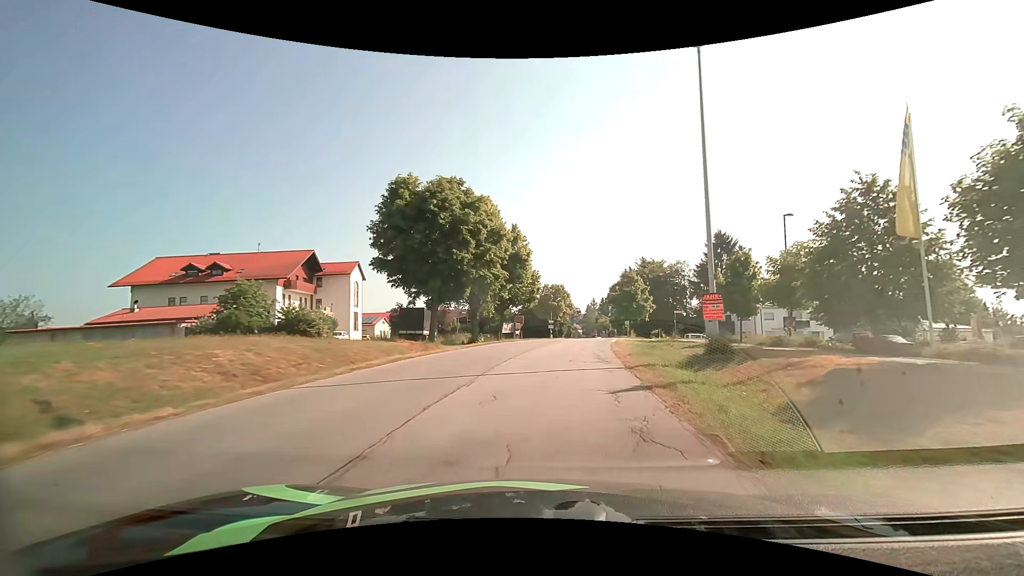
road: tertiary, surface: asphalt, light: Day
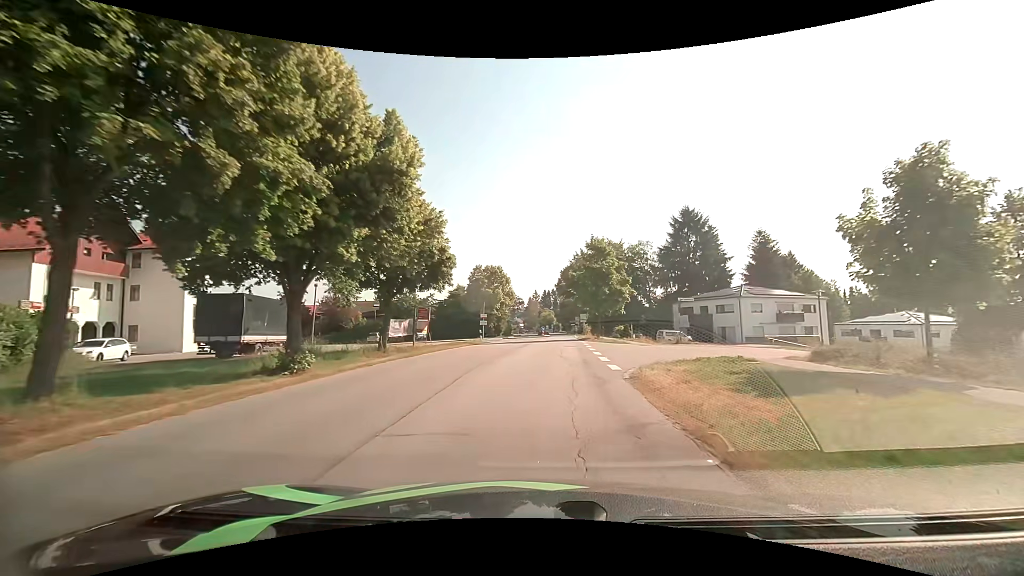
(+1.5, +21.7) m; +7°
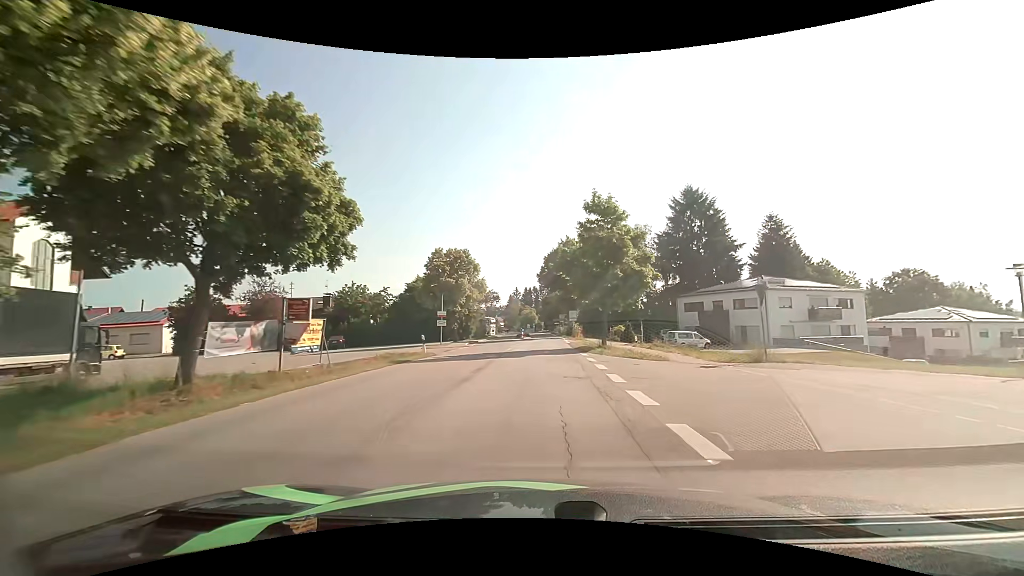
(+0.4, +14.3) m; +2°
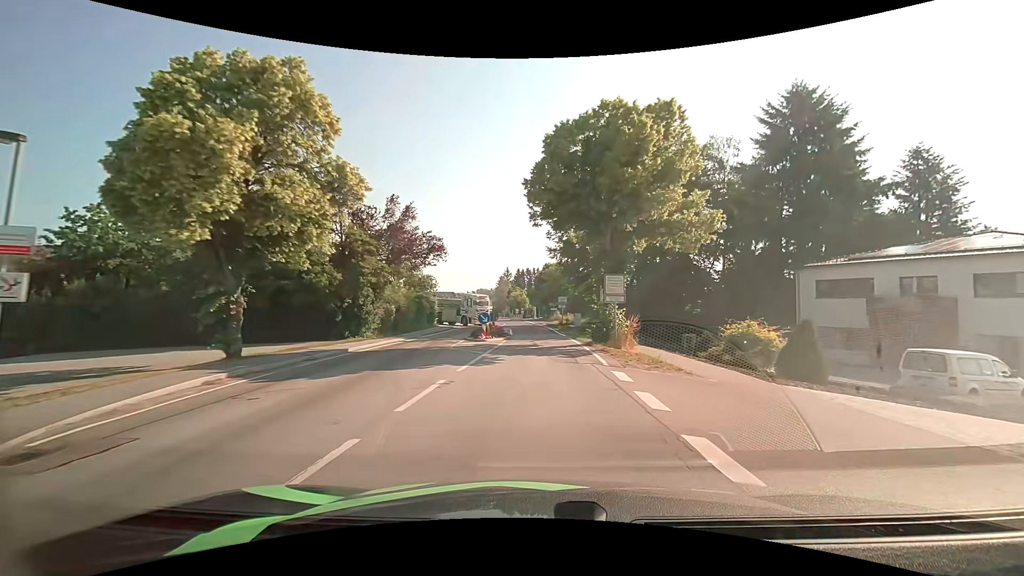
(+0.4, +33.5) m; +1°
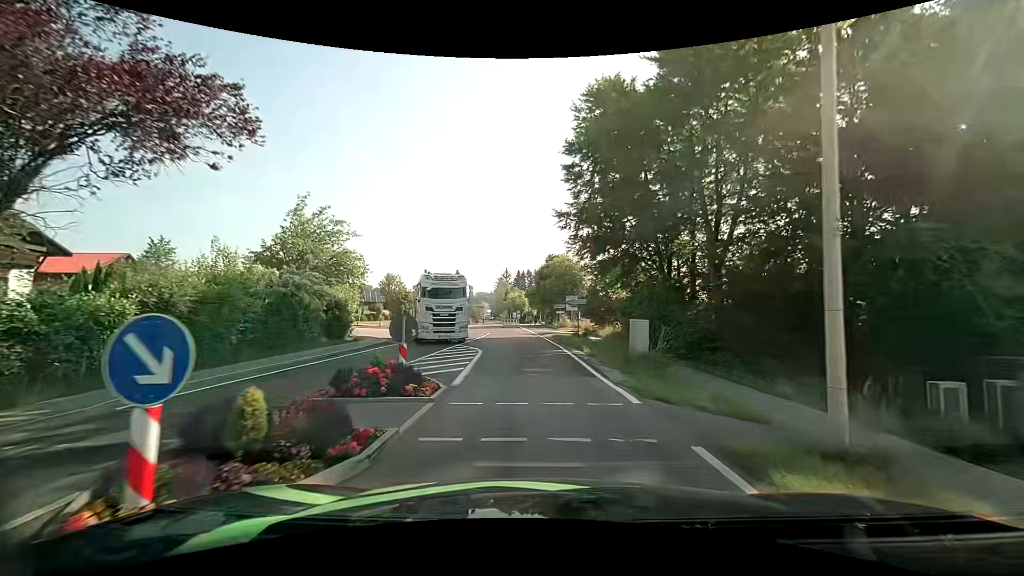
(-0.1, +20.6) m; 0°
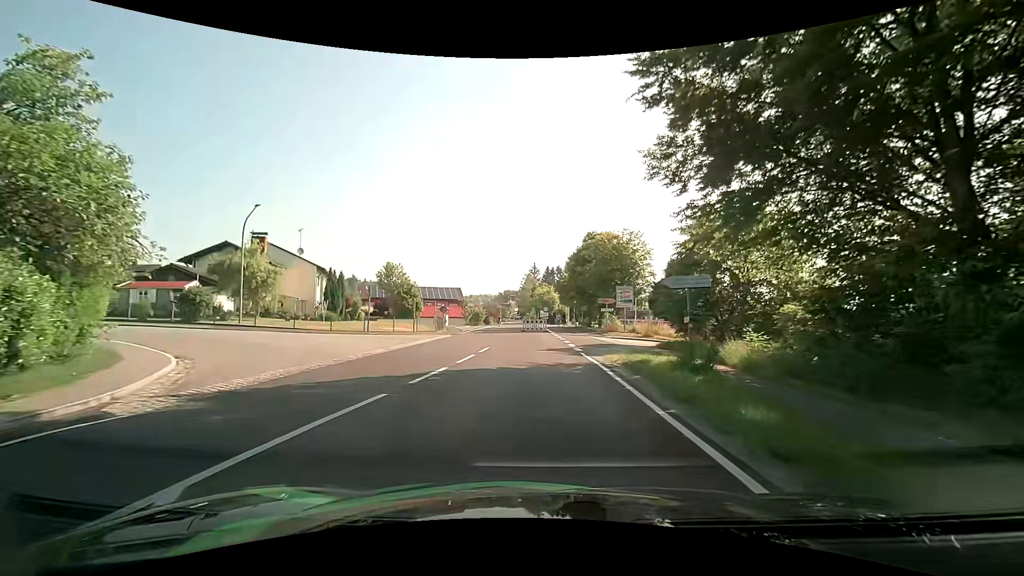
(-0.6, +19.4) m; -4°
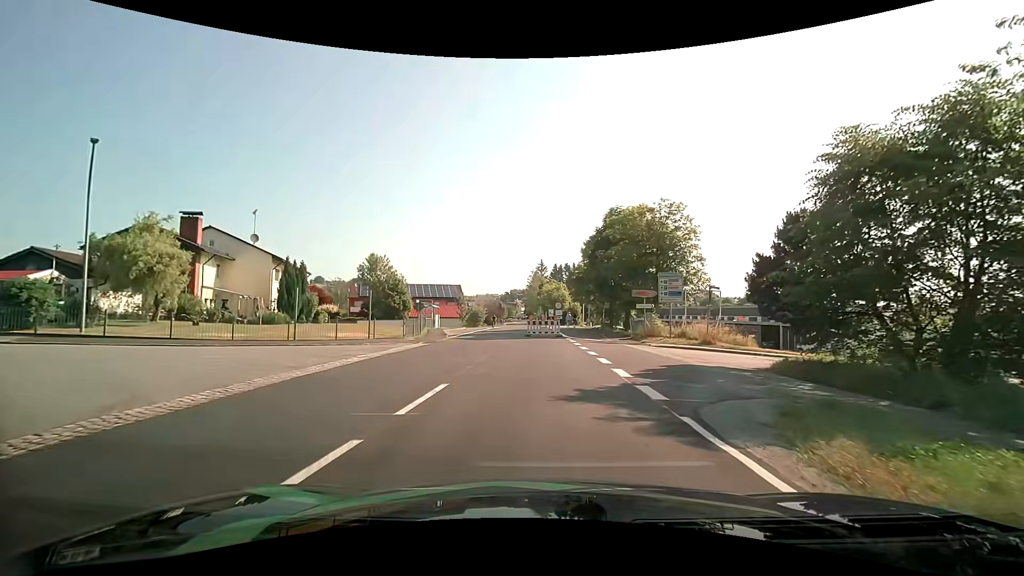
(-0.1, +12.0) m; 0°
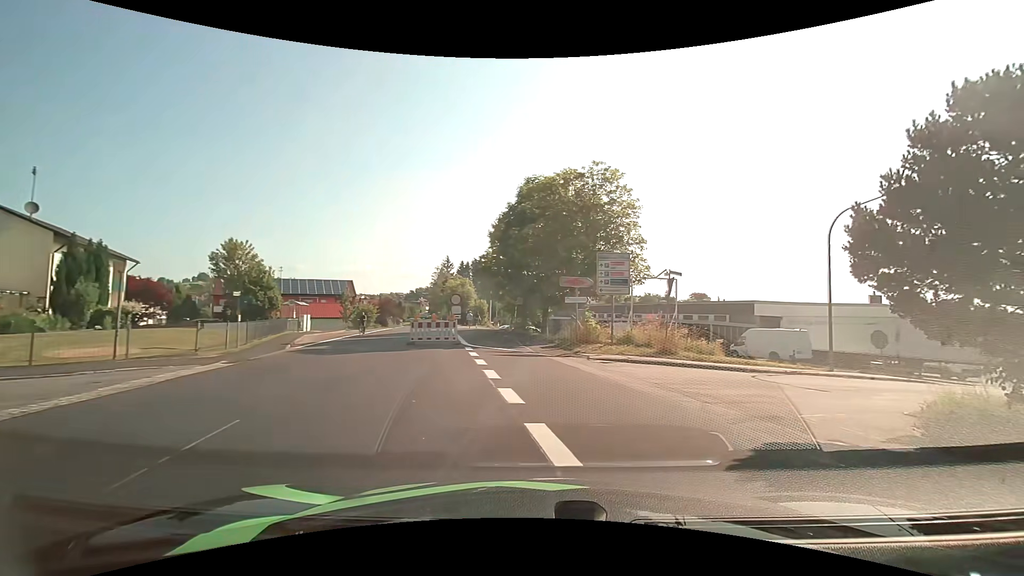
(+0.4, +9.9) m; +10°
(+3, +10) (+10, +16) (+18, +21) (+27, +26) (+36, +31) (+45, +36) (+53, +41) (+62, +46) (+71, +51) (+79, +56) m
